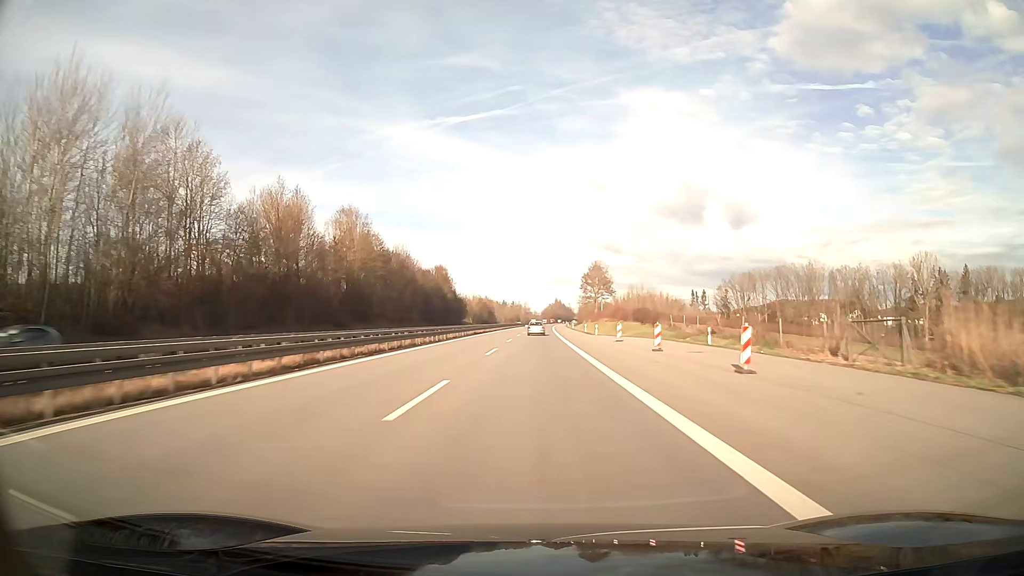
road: motorway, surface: asphalt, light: Day
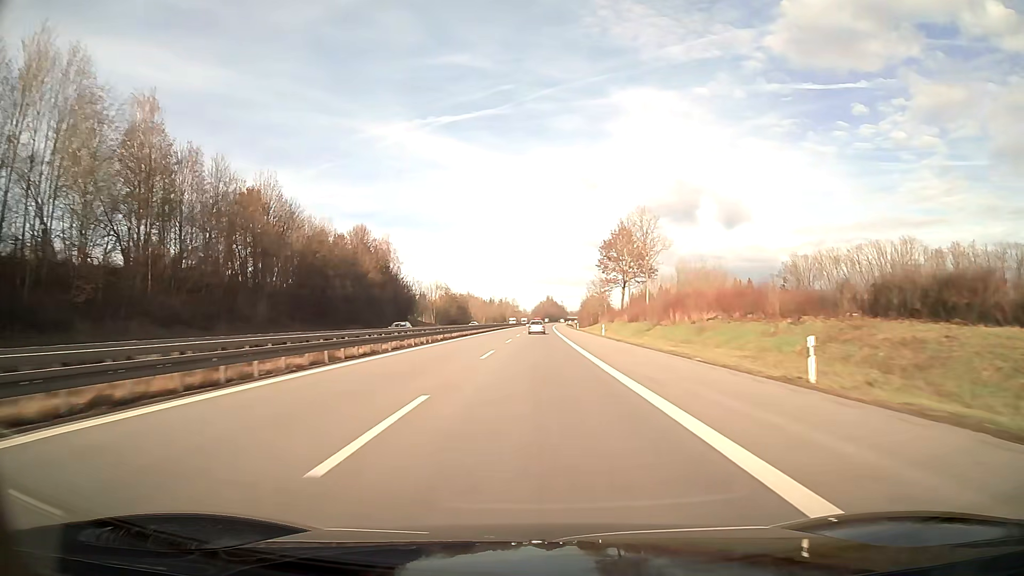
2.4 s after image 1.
(+0.8, +76.1) m; +1°
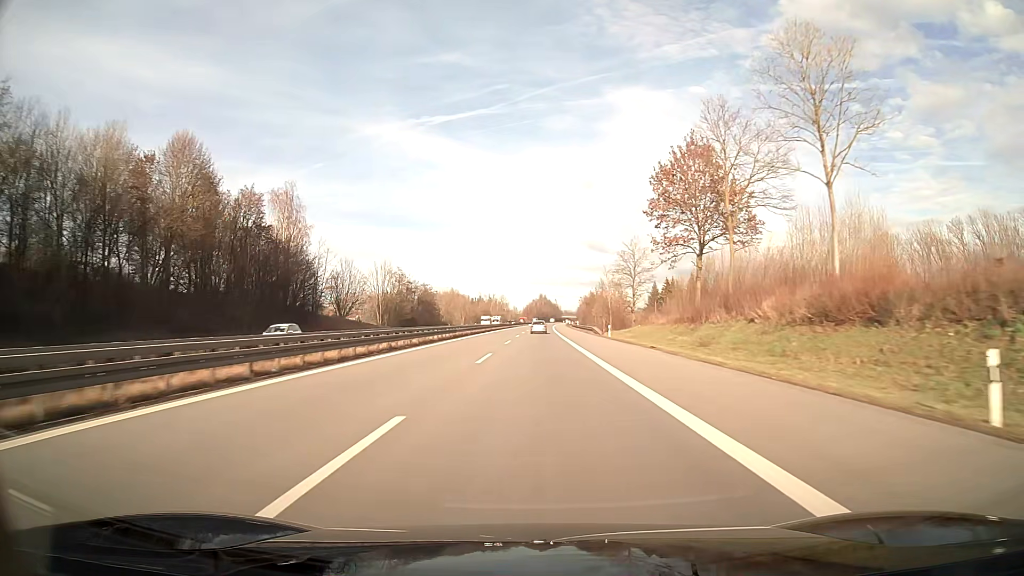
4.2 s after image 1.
(+0.3, +57.0) m; +1°
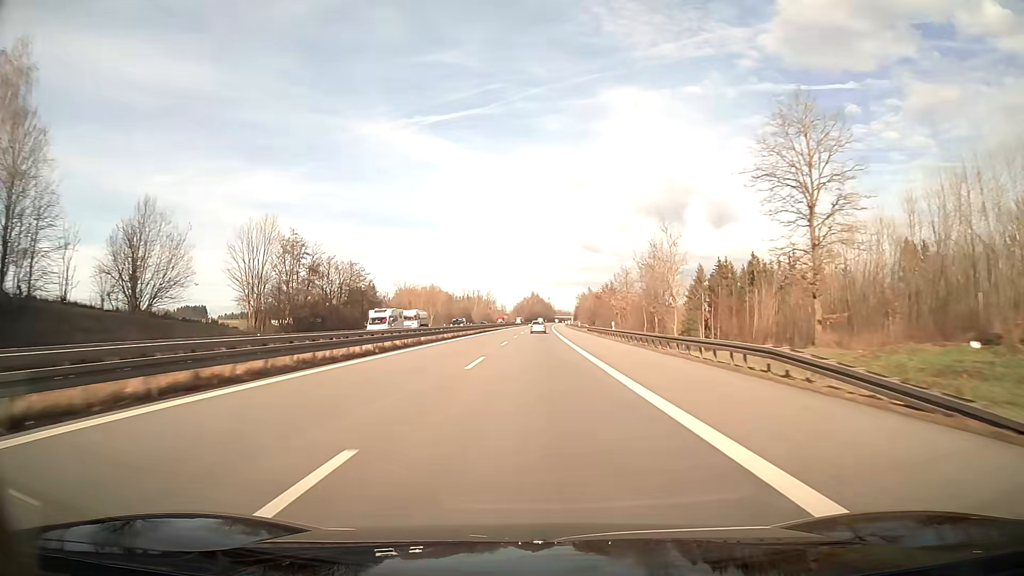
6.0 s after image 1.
(+0.4, +57.1) m; +1°
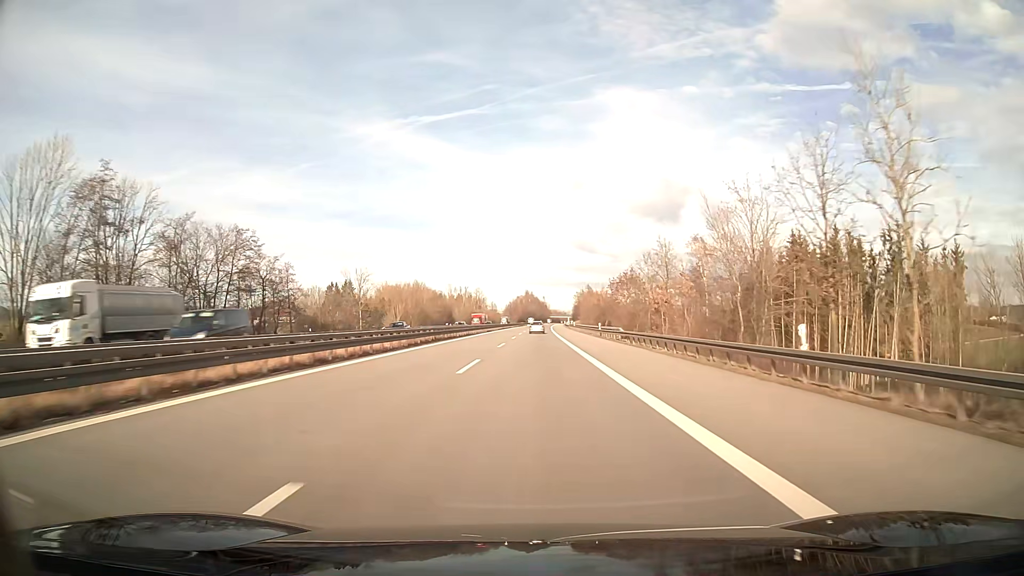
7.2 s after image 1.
(+0.2, +38.1) m; 0°
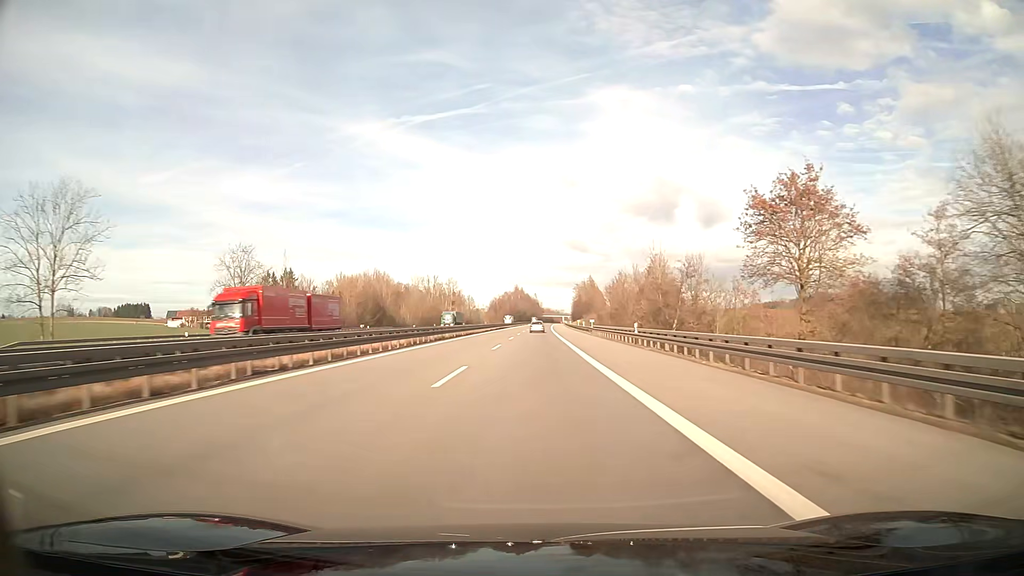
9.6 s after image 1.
(+0.5, +76.2) m; +1°
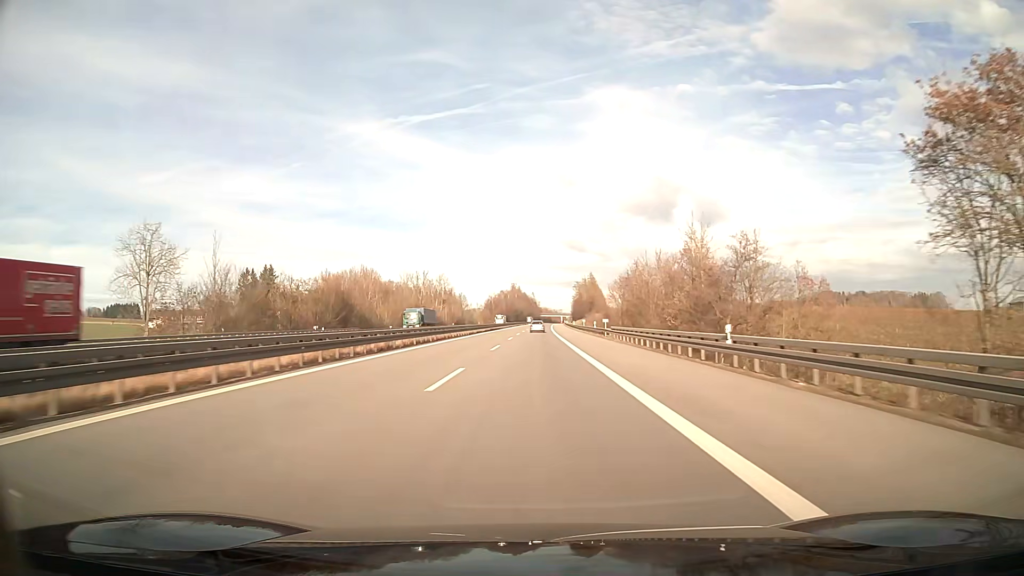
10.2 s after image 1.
(0.0, +19.0) m; 0°
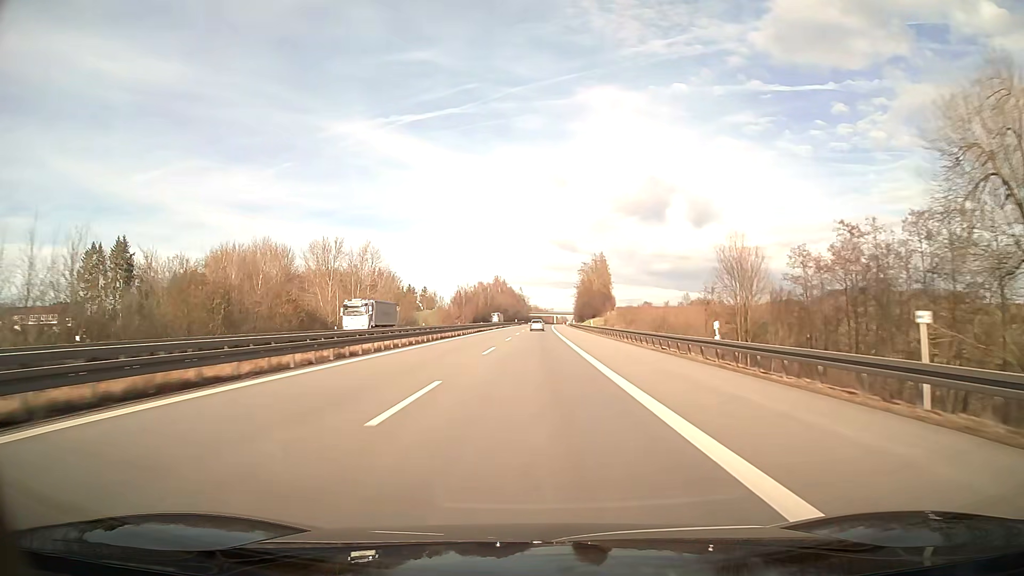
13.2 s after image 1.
(+0.8, +95.4) m; +1°
